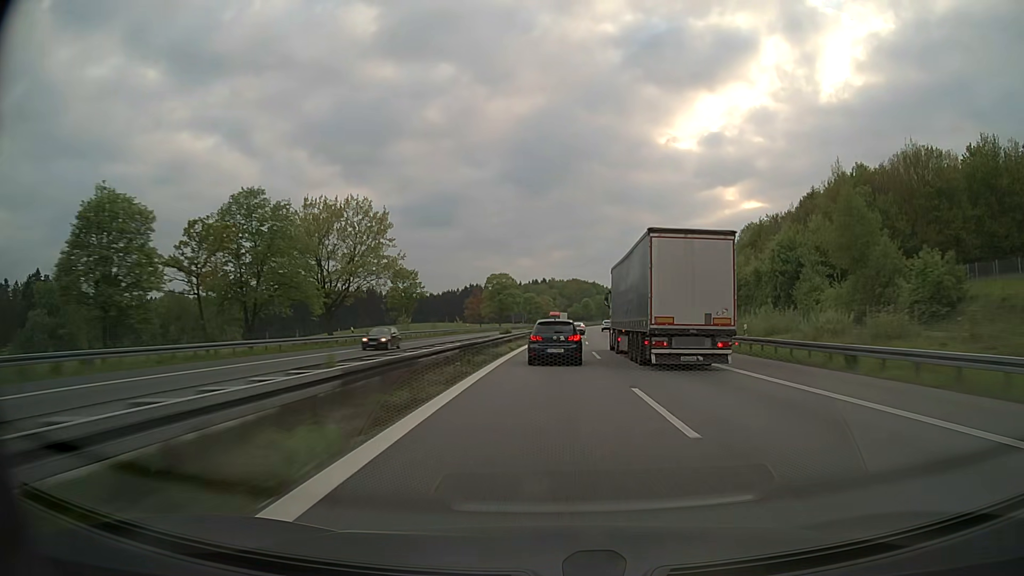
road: motorway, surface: asphalt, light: Day
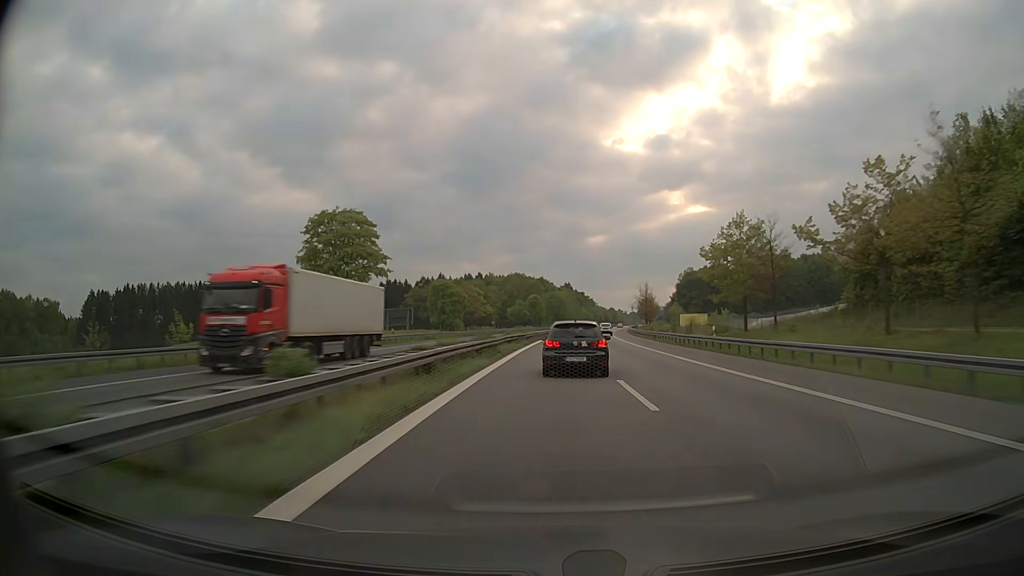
(+3.5, +87.4) m; +5°
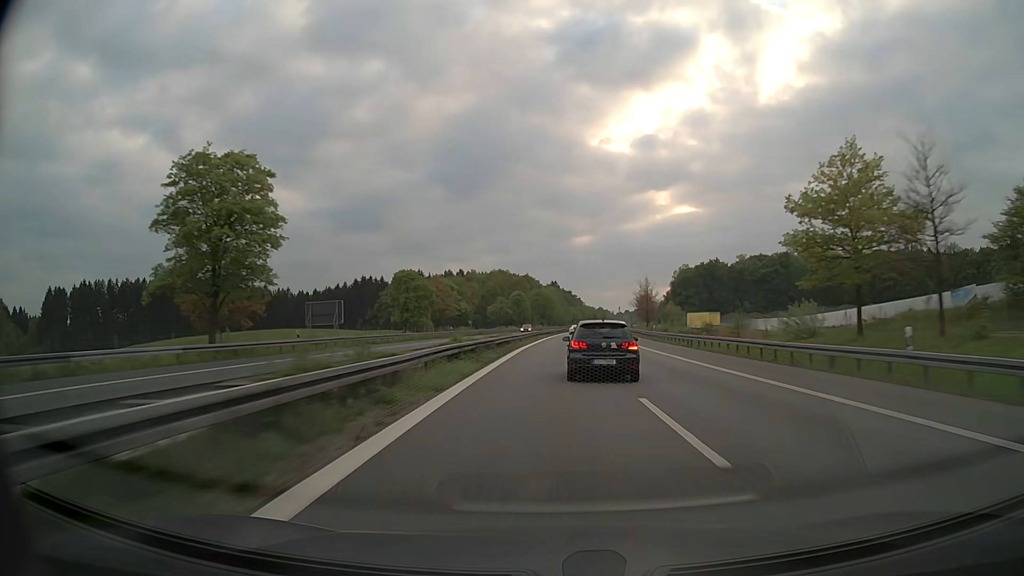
(+0.2, +22.4) m; +1°
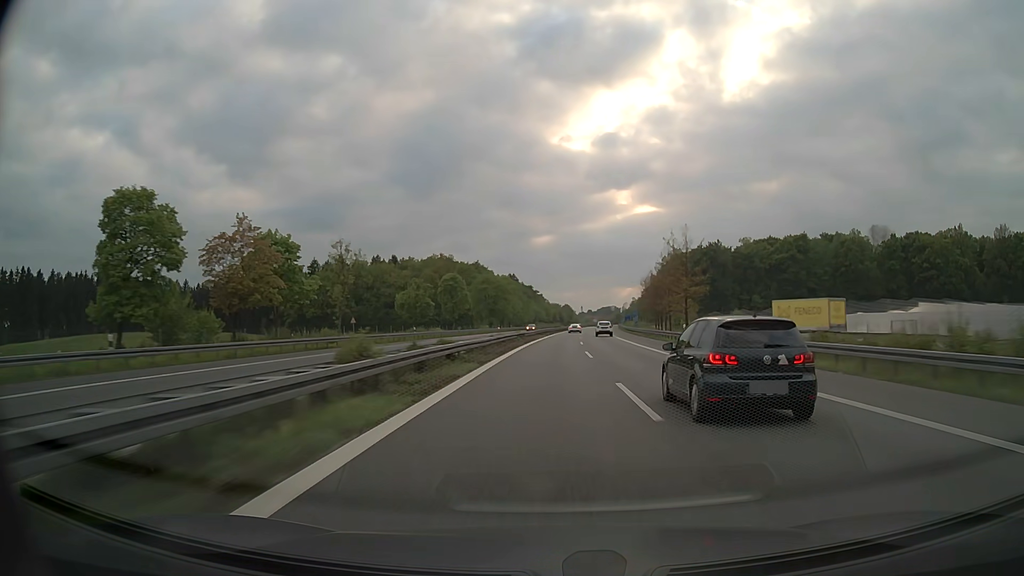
(+2.3, +69.4) m; +4°
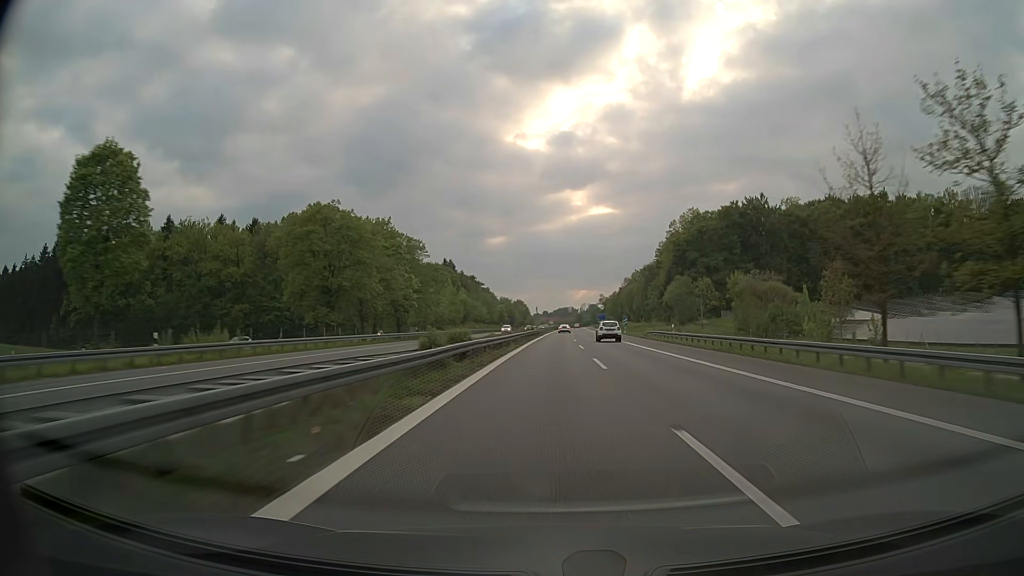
(+3.4, +97.0) m; +4°
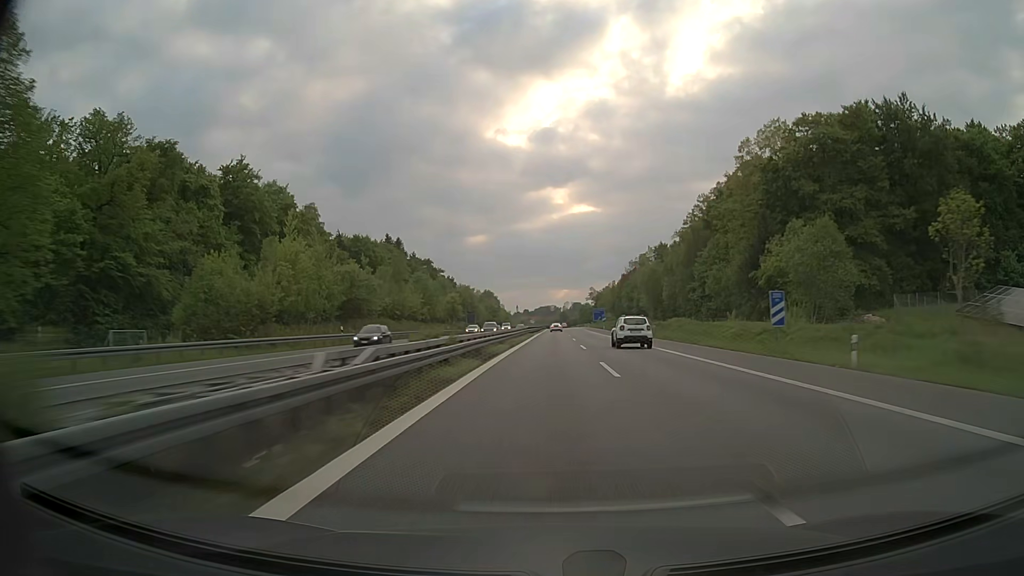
(+1.4, +75.9) m; +2°
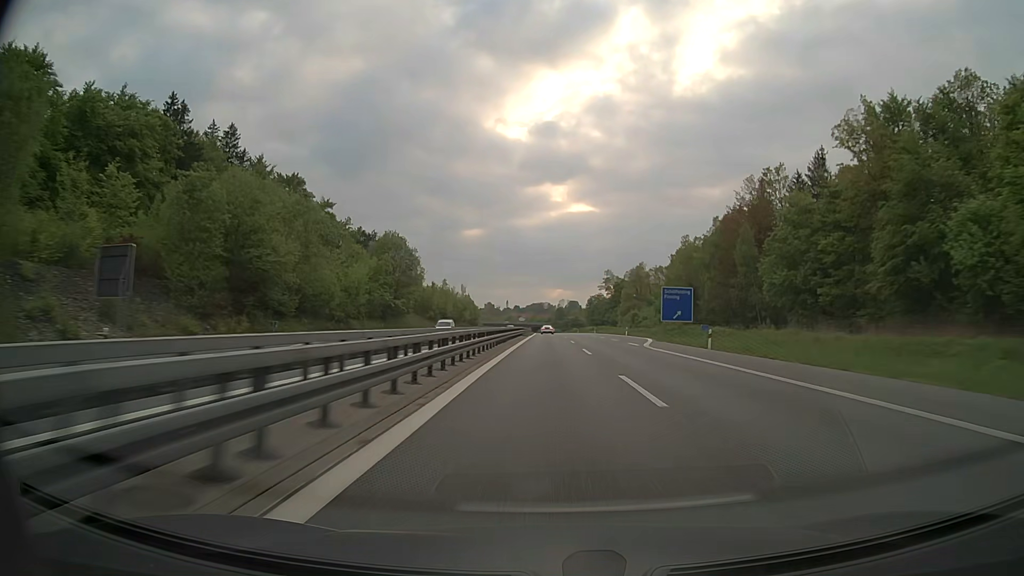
(+1.0, +131.5) m; +1°
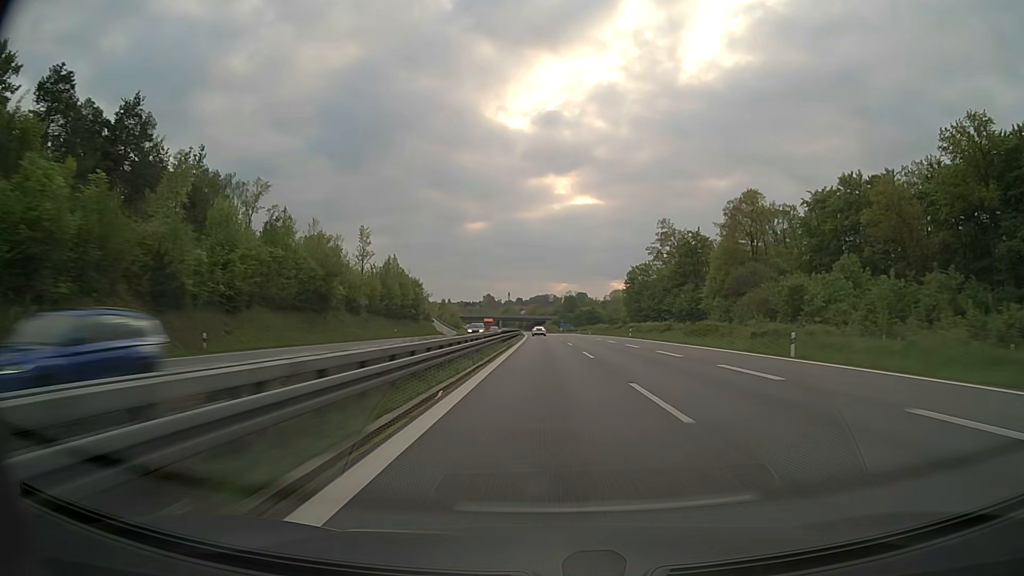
(-0.1, +109.2) m; 0°
(0, +10) (0, +20) (0, +30) (0, +40) (0, +50) (0, +60) (-1, +70) (-1, +80) (-1, +90) (-1, +100) m
